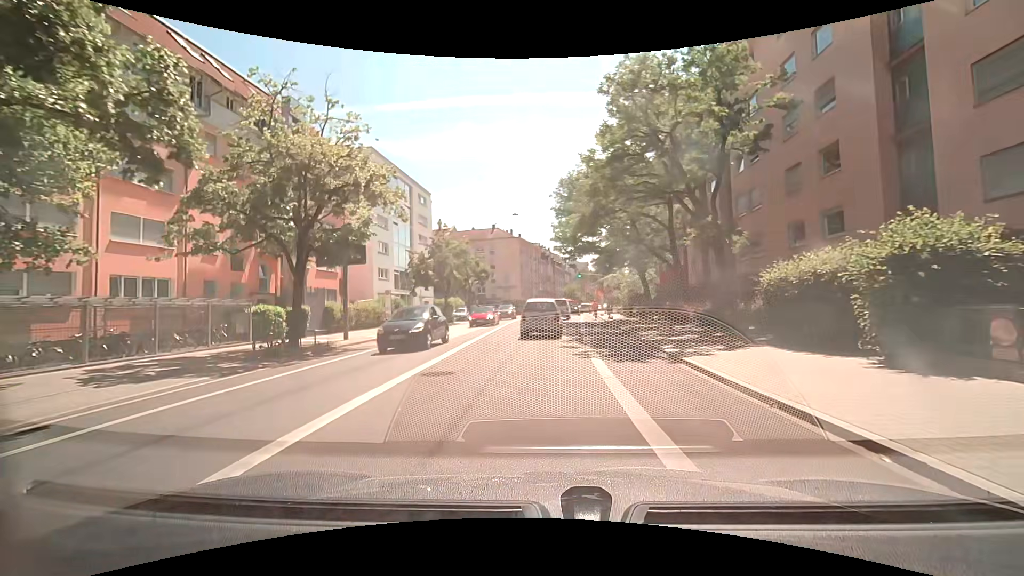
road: secondary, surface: asphalt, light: Day
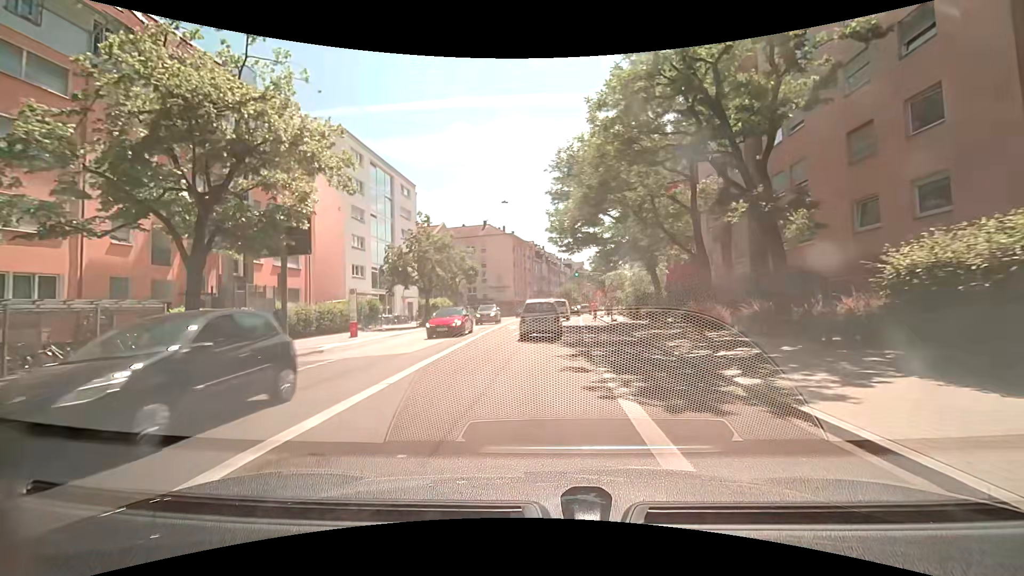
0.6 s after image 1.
(0.0, +5.5) m; 0°
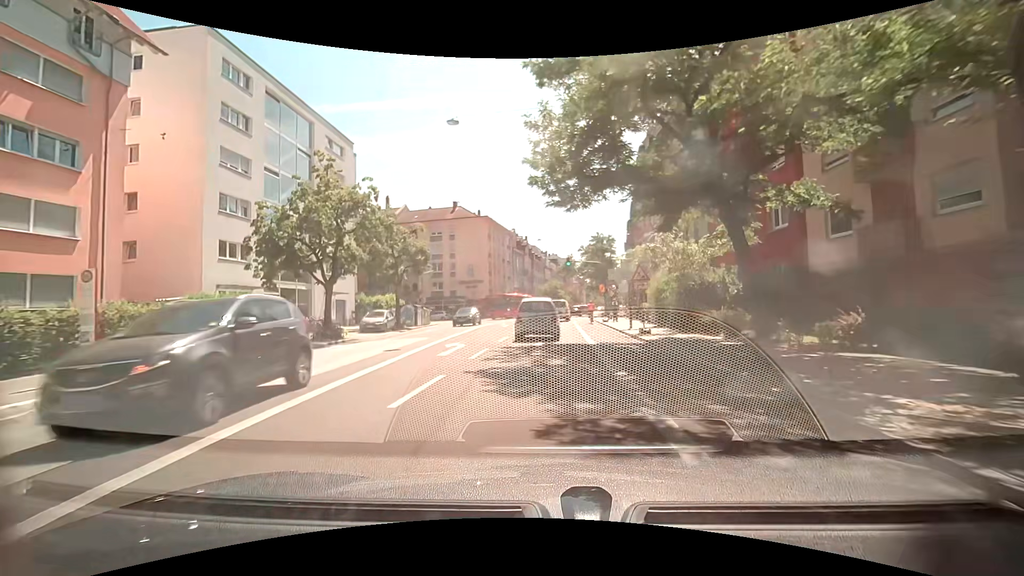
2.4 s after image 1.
(+0.3, +16.6) m; +2°
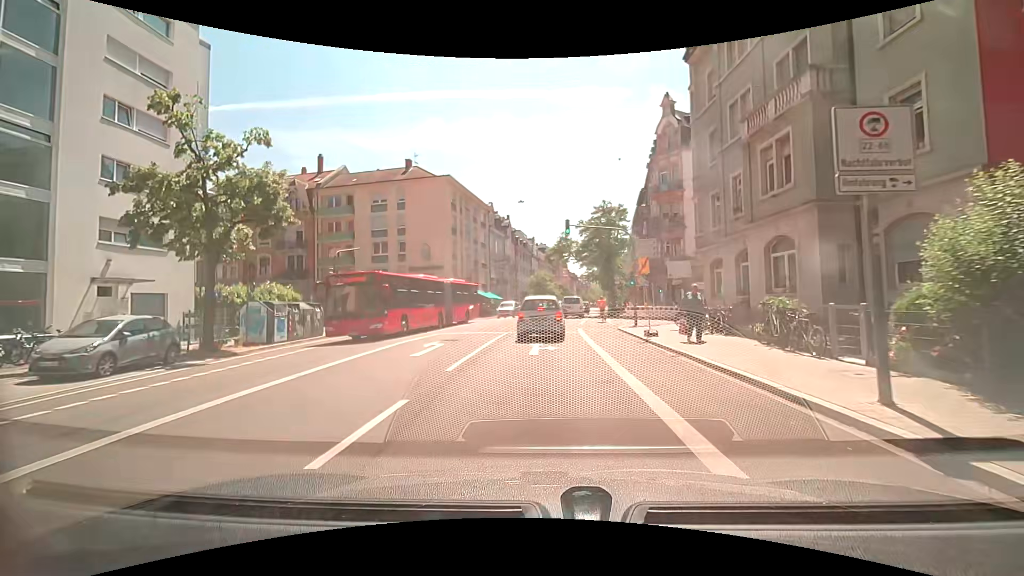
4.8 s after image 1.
(+0.1, +20.4) m; 0°
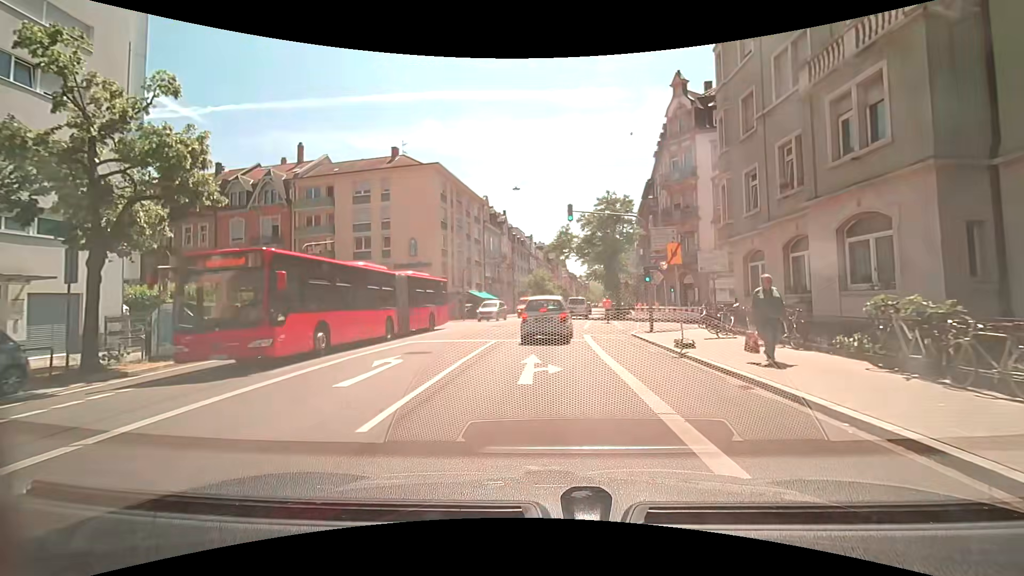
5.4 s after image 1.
(+0.1, +4.6) m; +1°
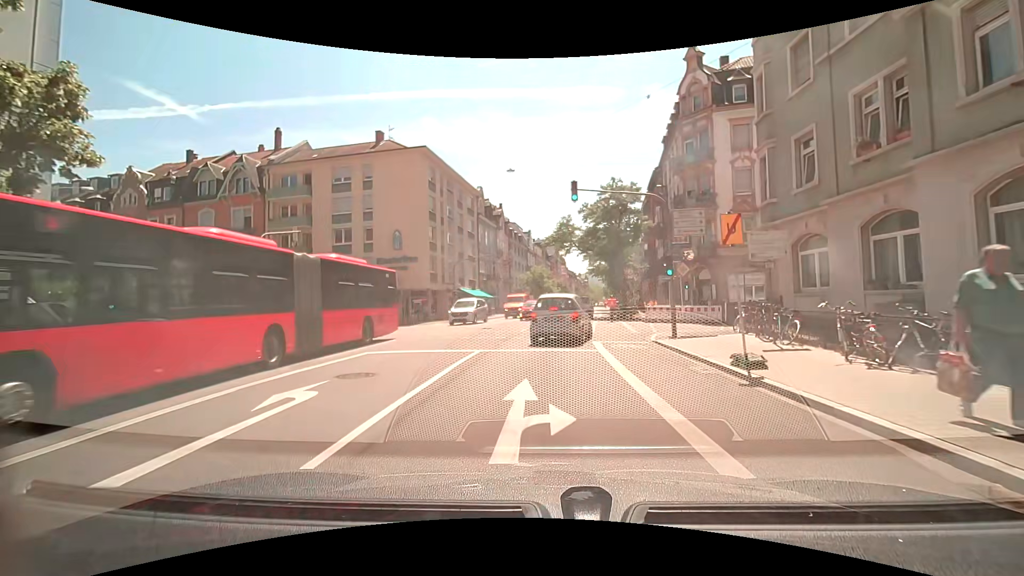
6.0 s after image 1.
(0.0, +4.4) m; 0°
